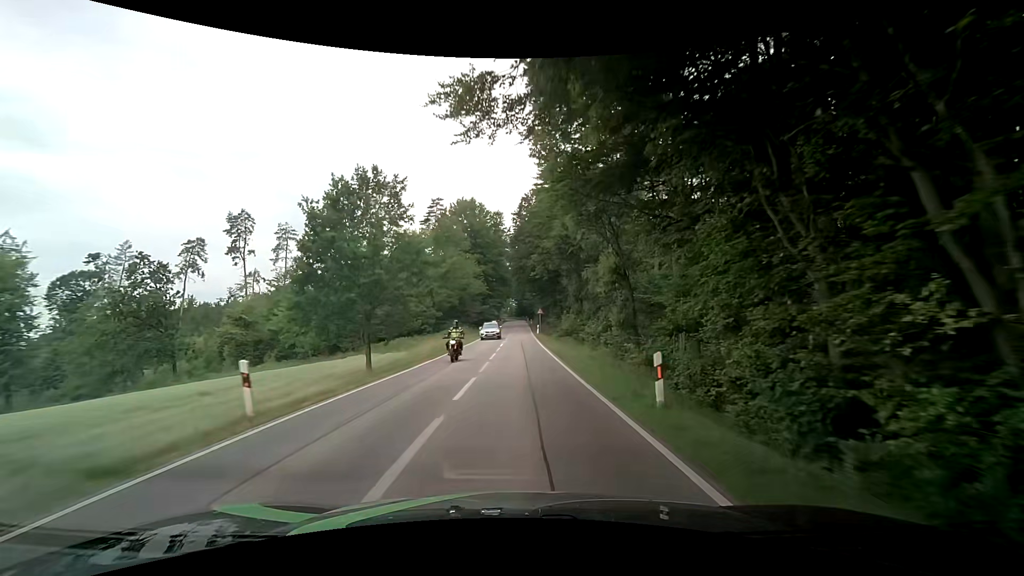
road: secondary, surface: asphalt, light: Day
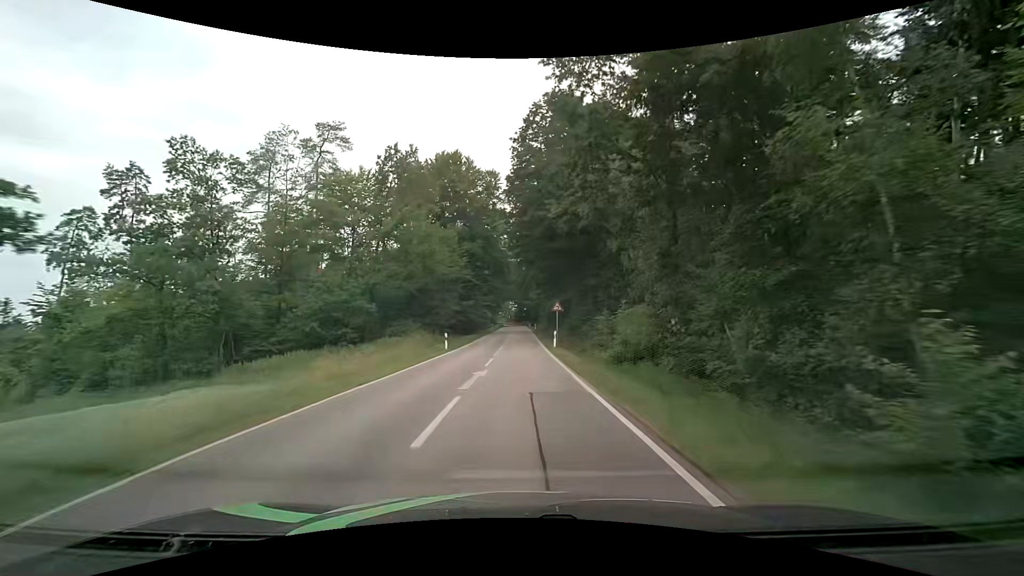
(+0.1, +27.4) m; 0°
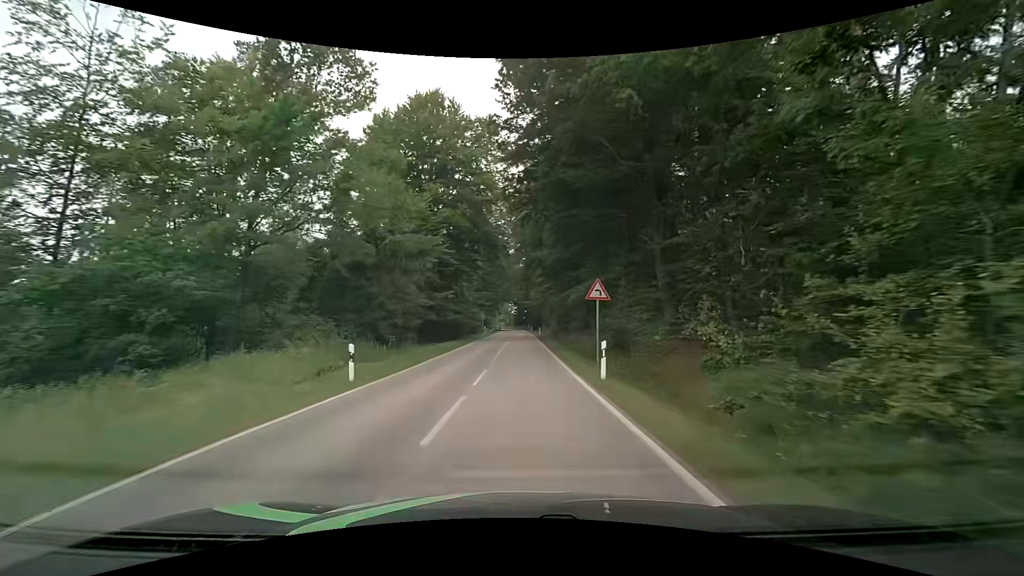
(0.0, +17.7) m; 0°
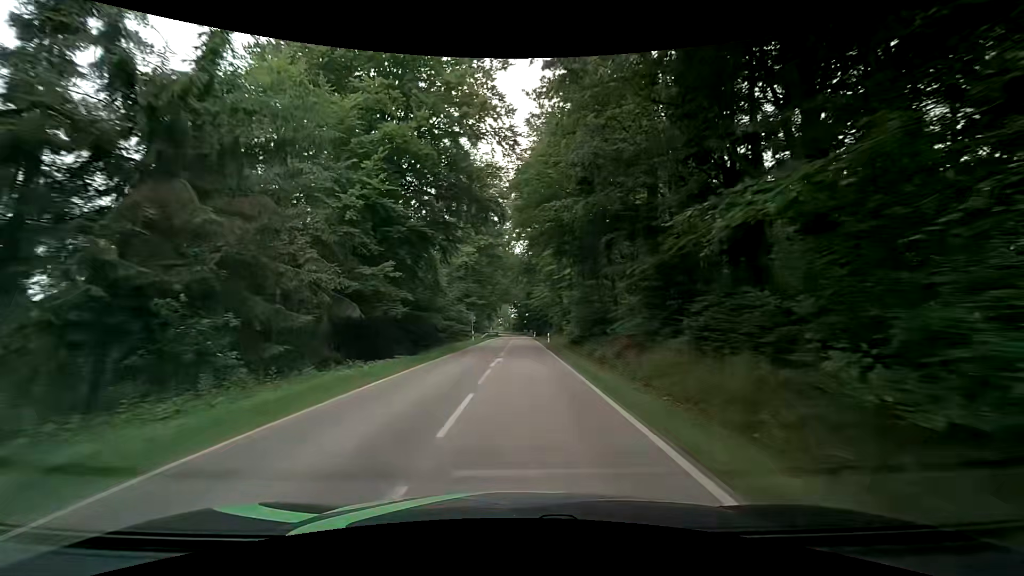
(+0.1, +17.5) m; +1°
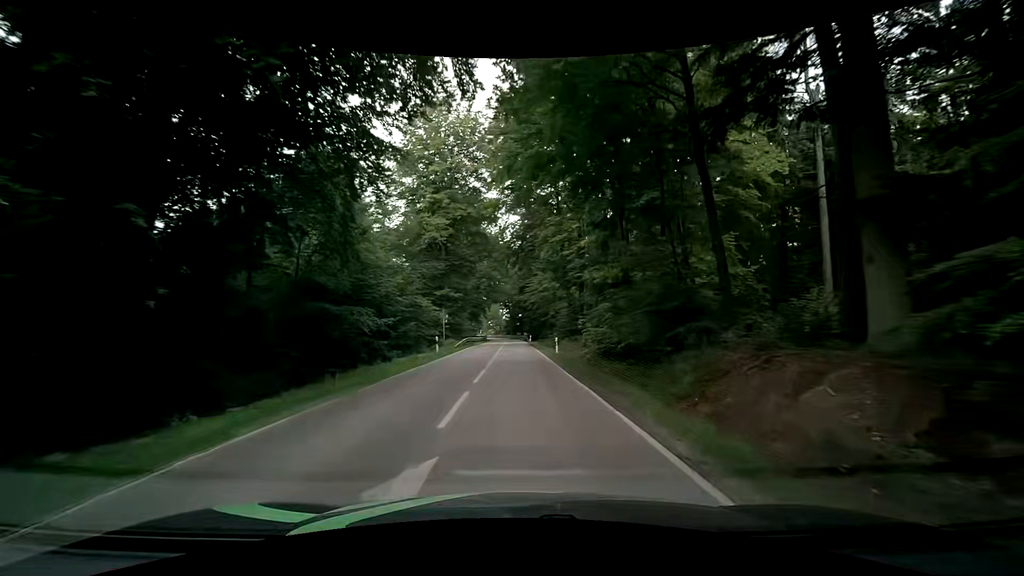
(0.0, +17.2) m; 0°
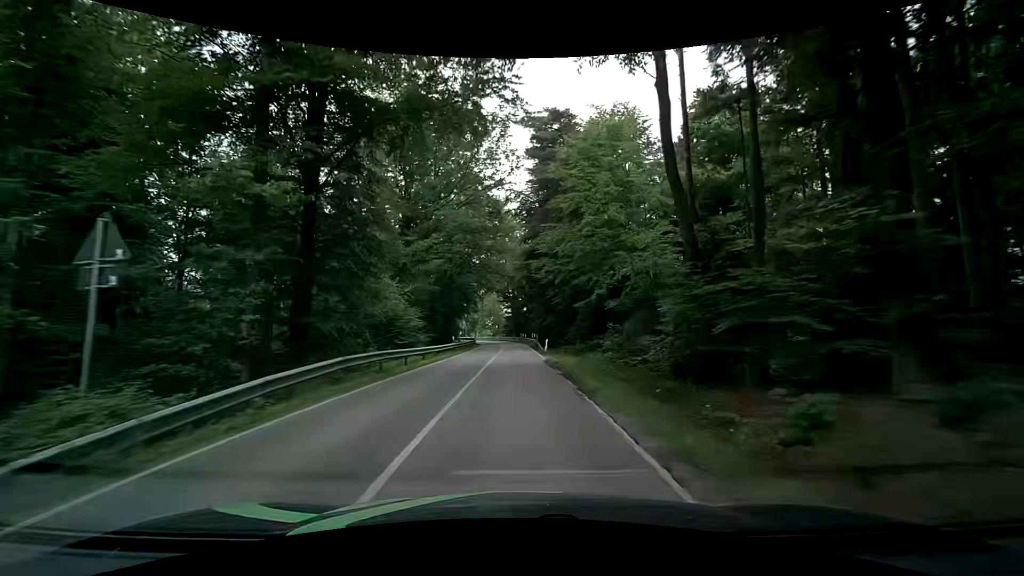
(+0.3, +33.4) m; +1°
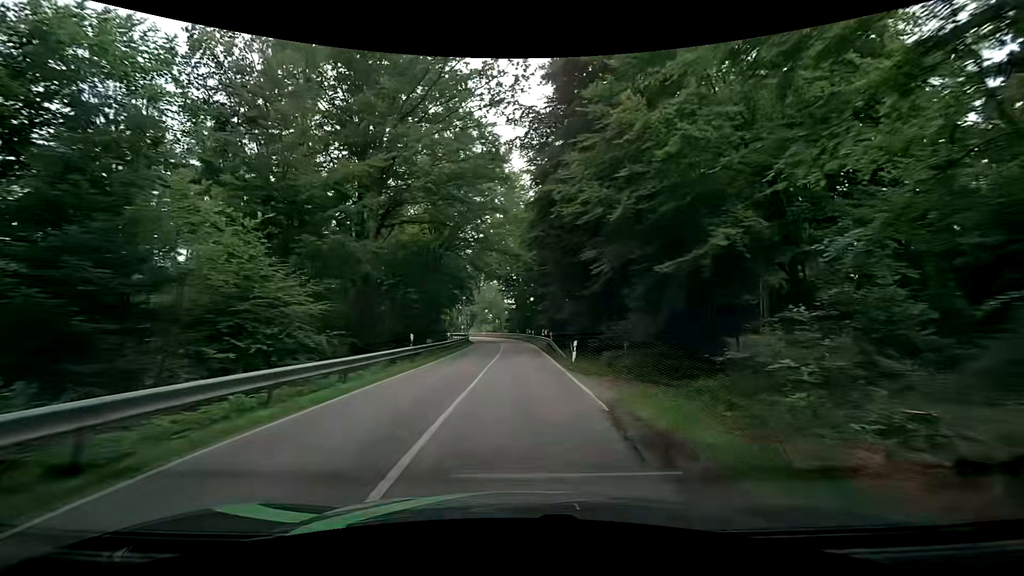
(-0.2, +15.9) m; +1°
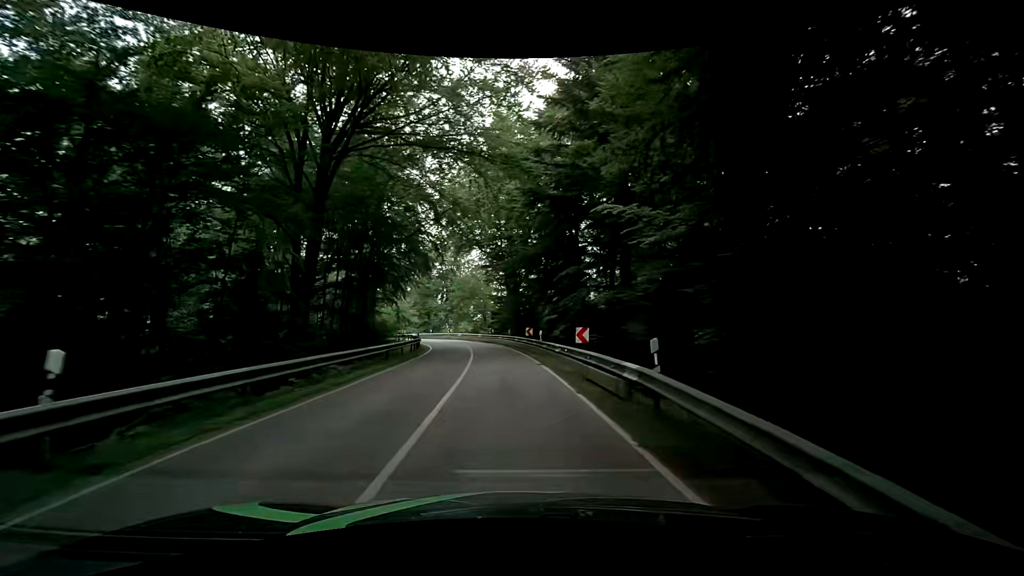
(-0.7, +28.2) m; 0°
(0, +10) (-1, +20) (-1, +30) (-3, +40) (-5, +50) (-9, +59) (-14, +68) (-19, +76) (-26, +83) (-33, +91) m
